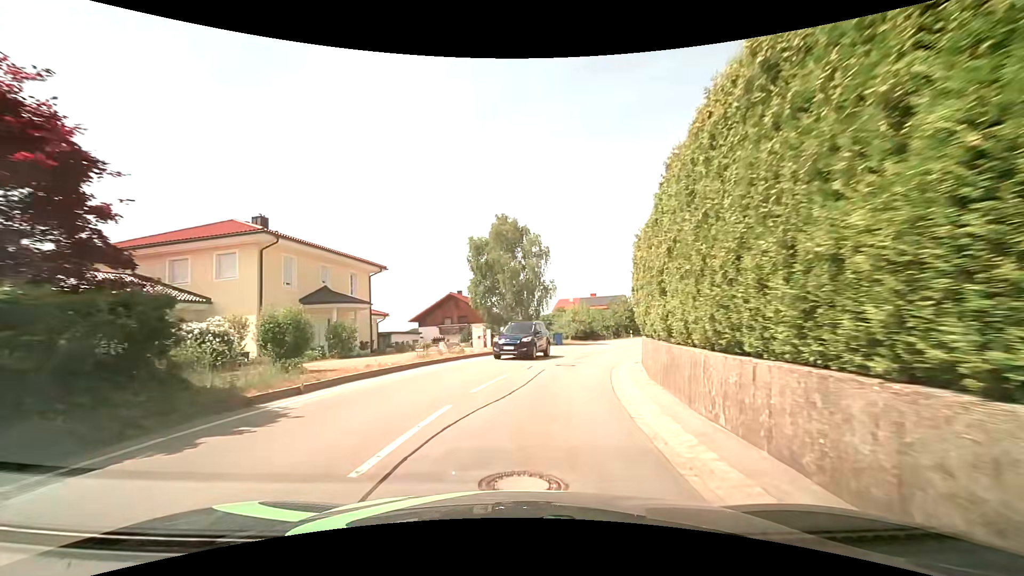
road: tertiary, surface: asphalt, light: Day
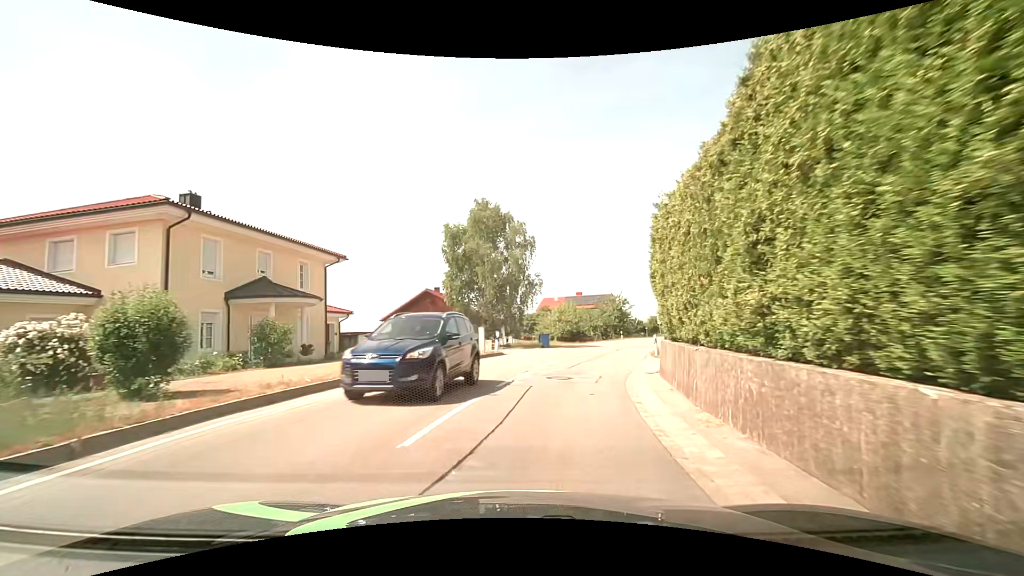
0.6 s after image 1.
(0.0, +4.8) m; +1°
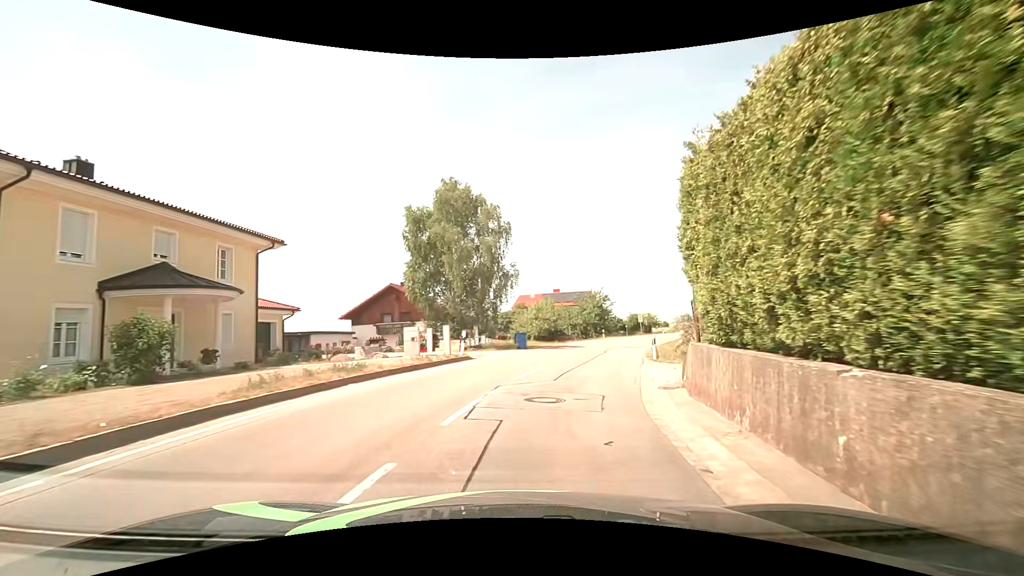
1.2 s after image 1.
(+0.1, +4.6) m; +2°
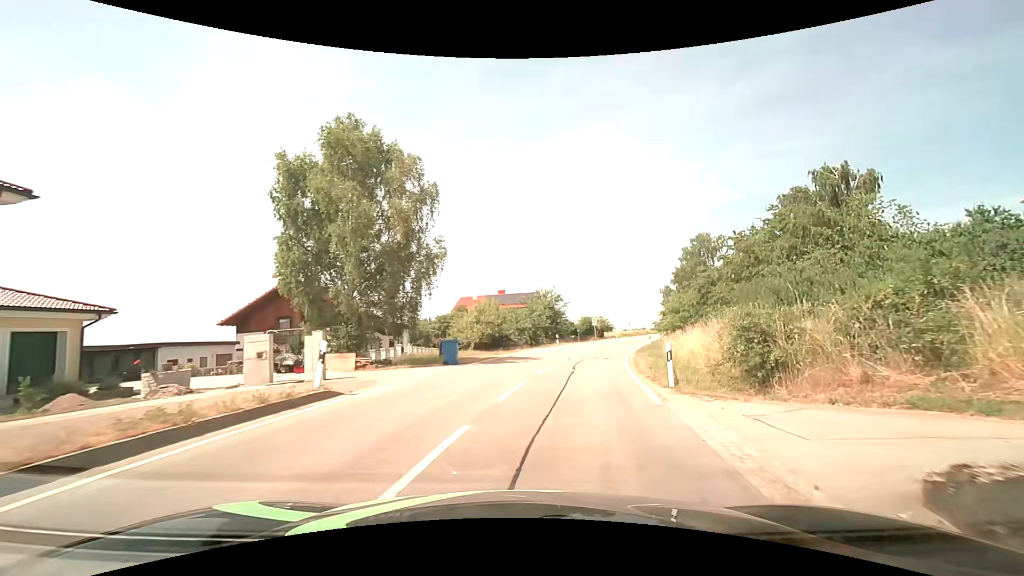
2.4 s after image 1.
(+0.6, +9.8) m; +6°
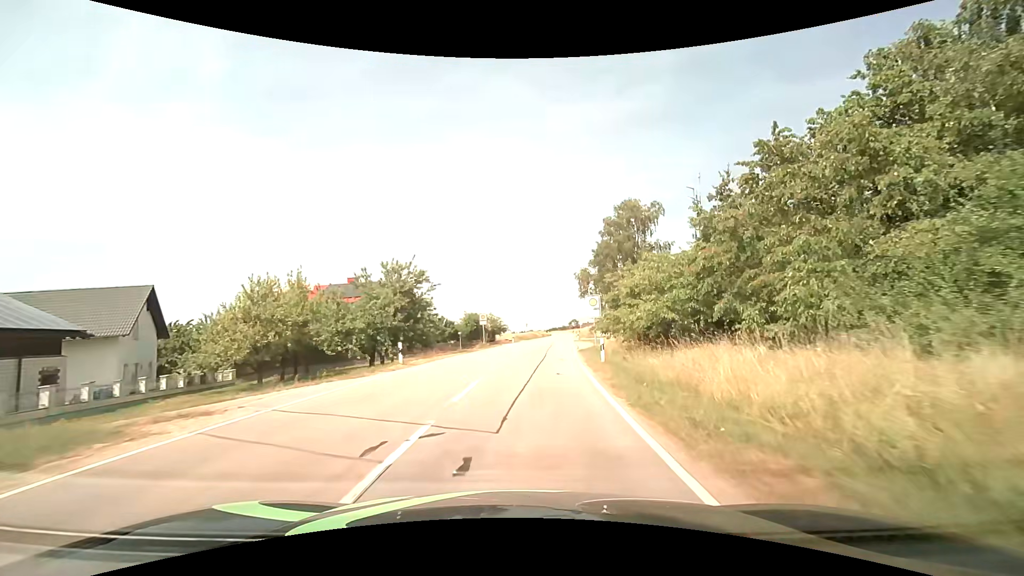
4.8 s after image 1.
(+3.5, +24.7) m; +13°
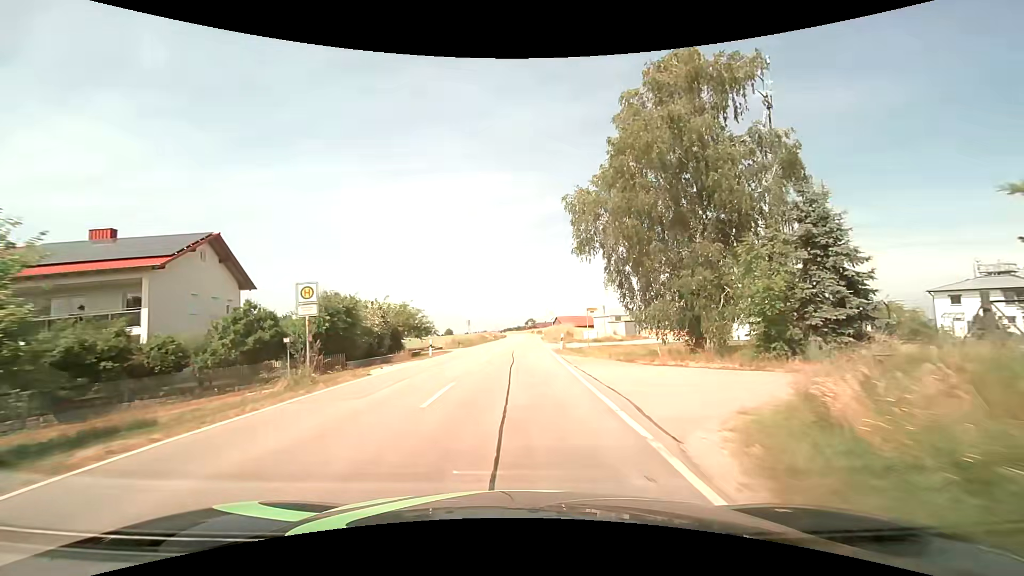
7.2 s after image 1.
(+1.7, +31.2) m; +5°
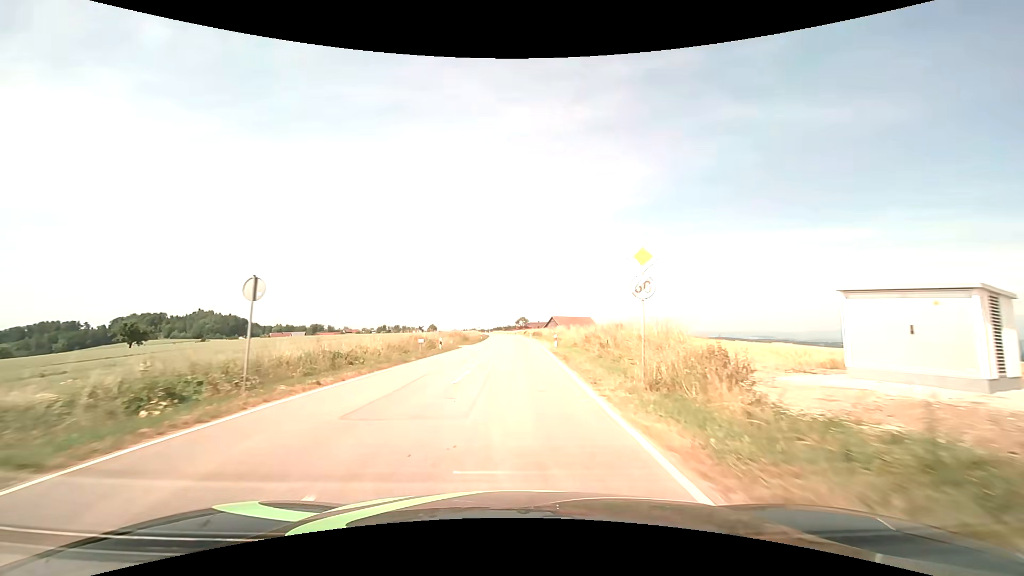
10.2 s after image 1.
(+0.5, +44.4) m; +1°
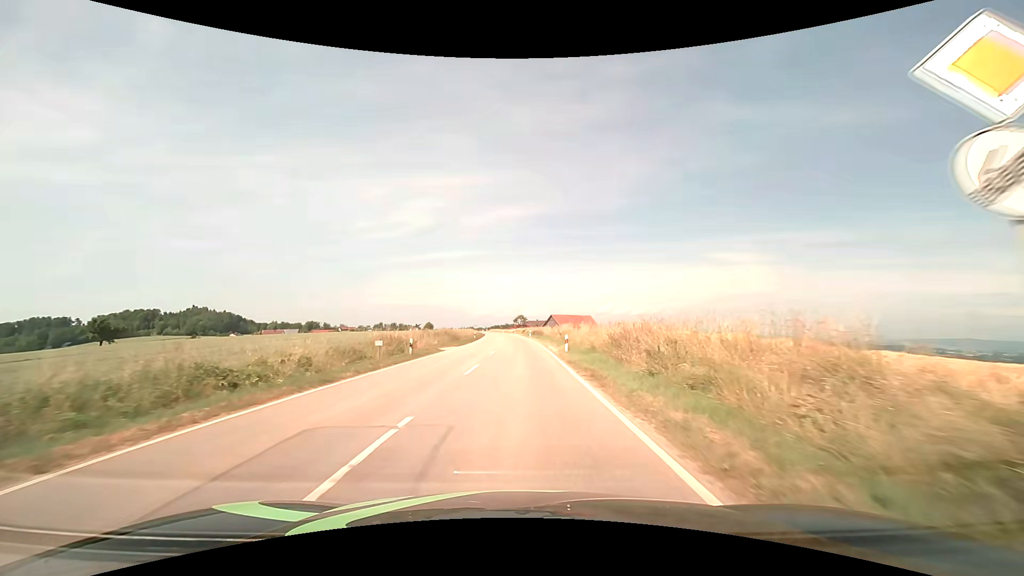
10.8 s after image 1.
(0.0, +8.9) m; 0°
(0, +10) (0, +20) (0, +30) (0, +40) (0, +50) (0, +60) (0, +70) (-1, +80) (-1, +90) (-2, +100) m
